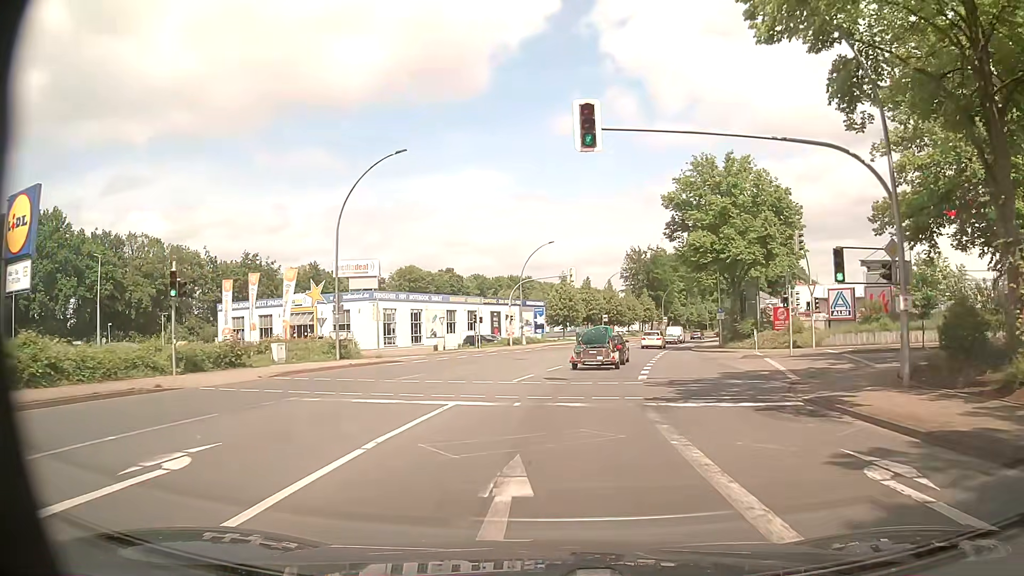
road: primary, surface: asphalt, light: Day
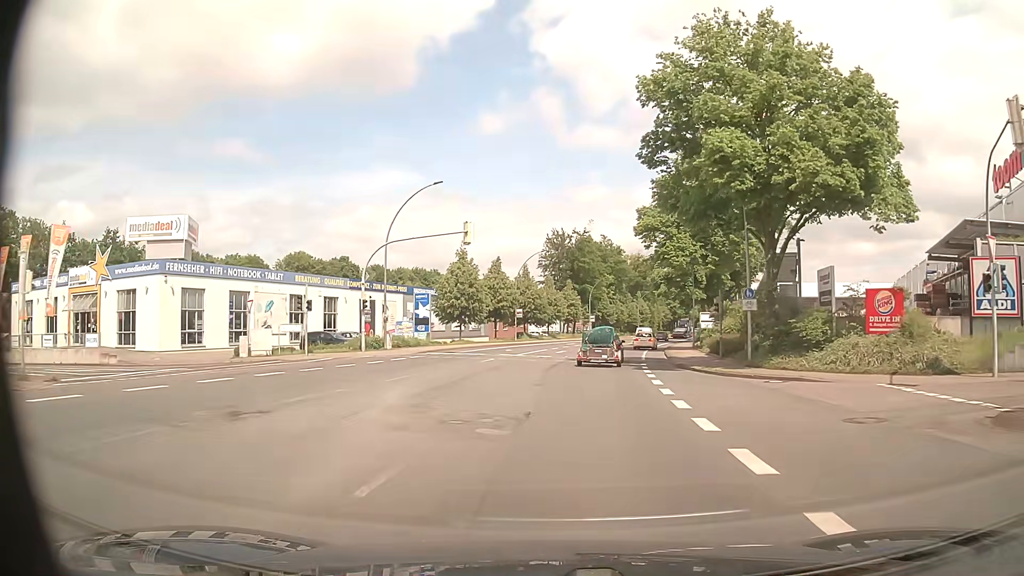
(+1.6, +26.1) m; +7°
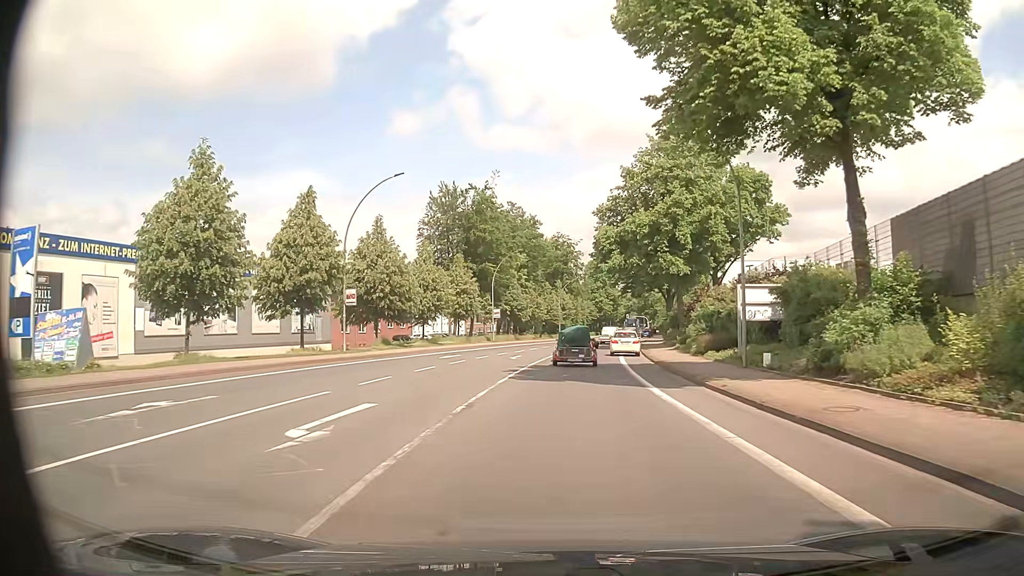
(+2.7, +36.7) m; +8°
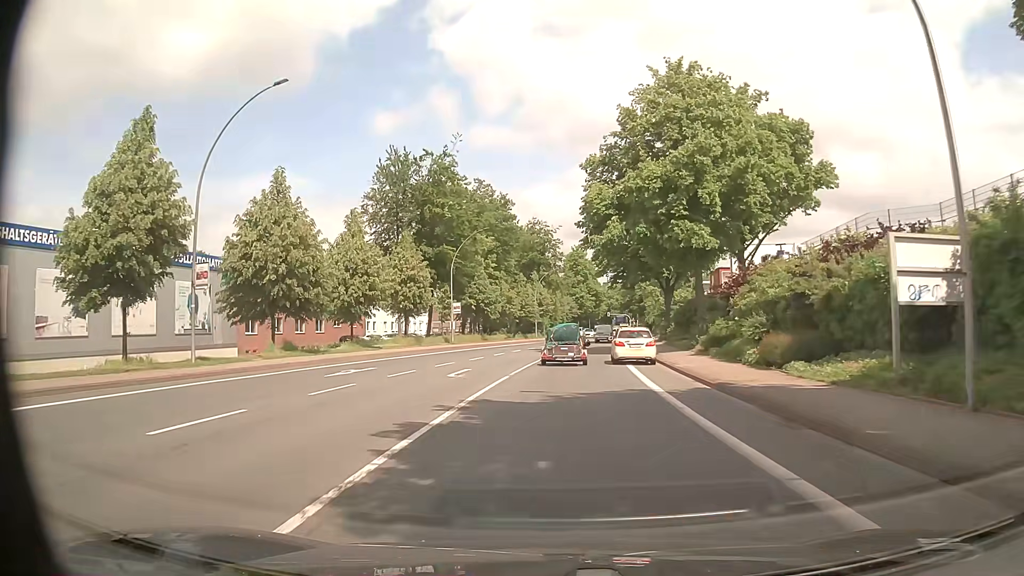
(+0.4, +15.0) m; +2°
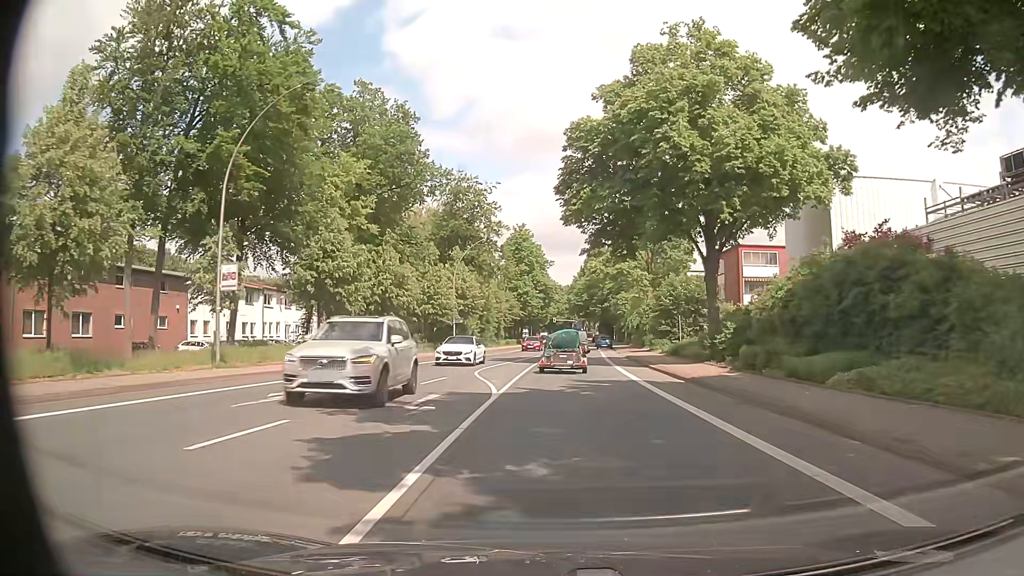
(+1.0, +36.4) m; +4°
(0, +10) (+1, +20) (+1, +30) (+2, +40) (+2, +50) (+3, +60) (+4, +70) (+4, +80) (+5, +90) (+6, +100) m
